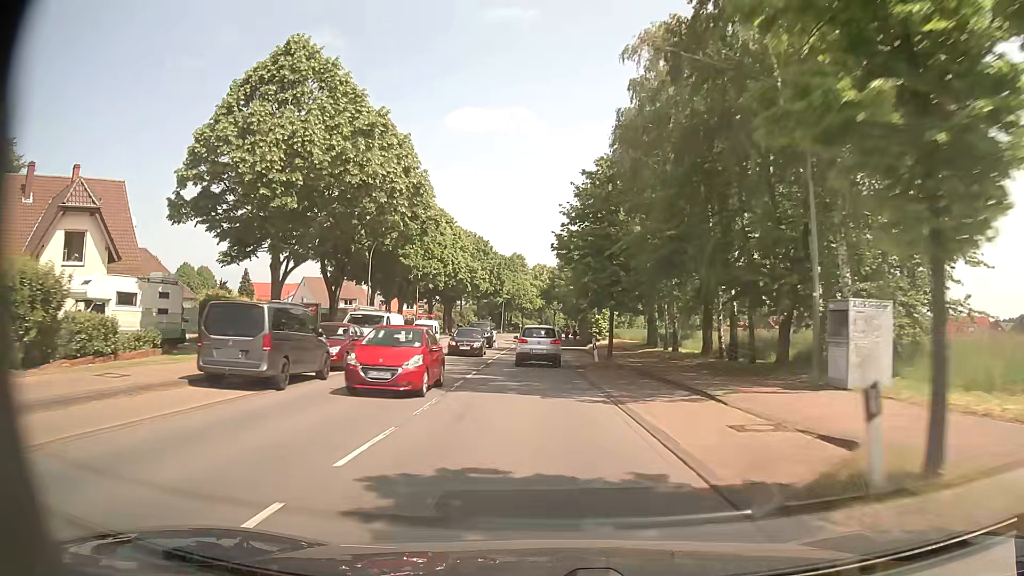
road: primary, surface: asphalt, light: Day
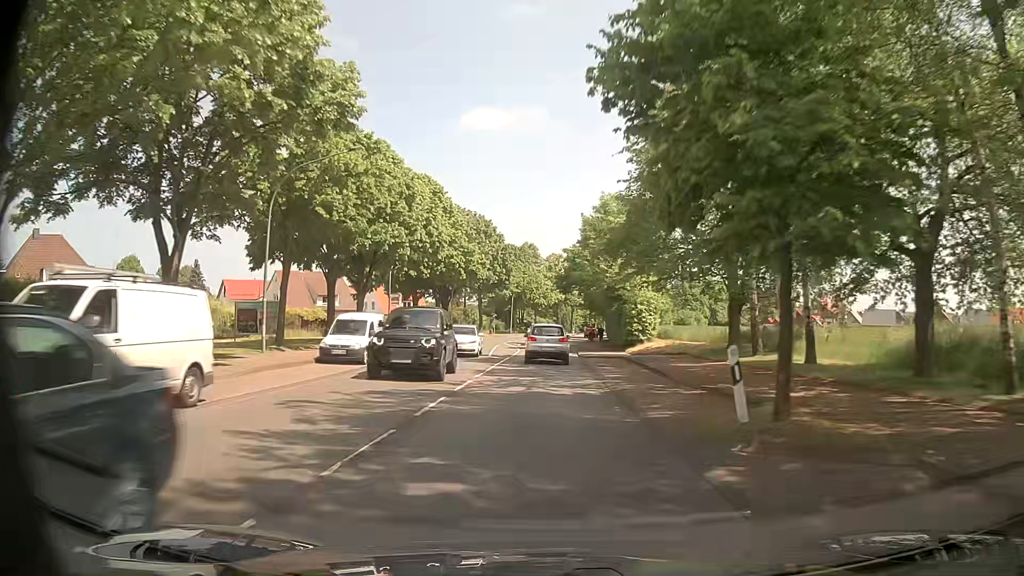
(-0.2, +18.8) m; -2°
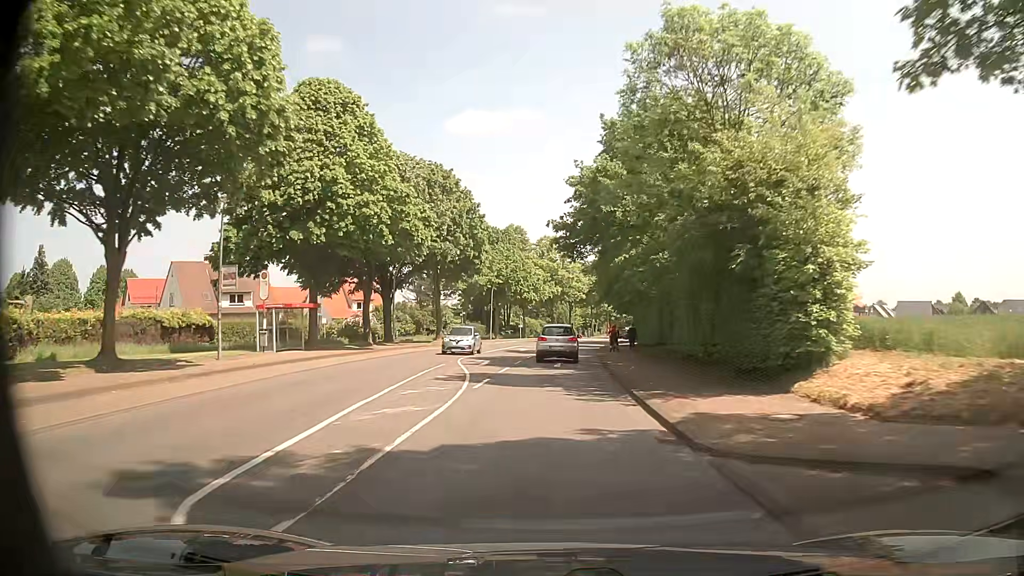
(+0.2, +28.2) m; +2°
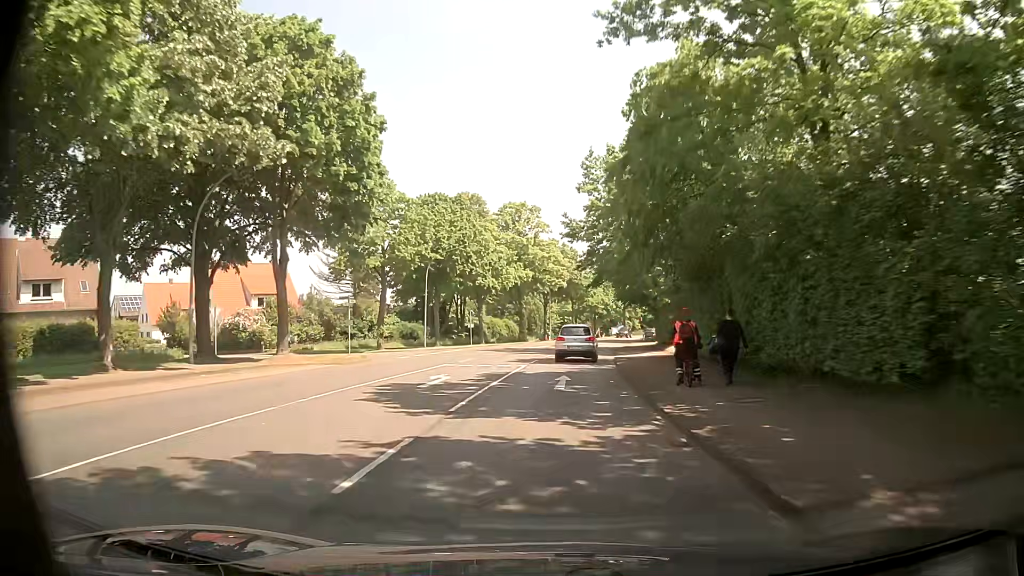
(+0.3, +28.5) m; +2°
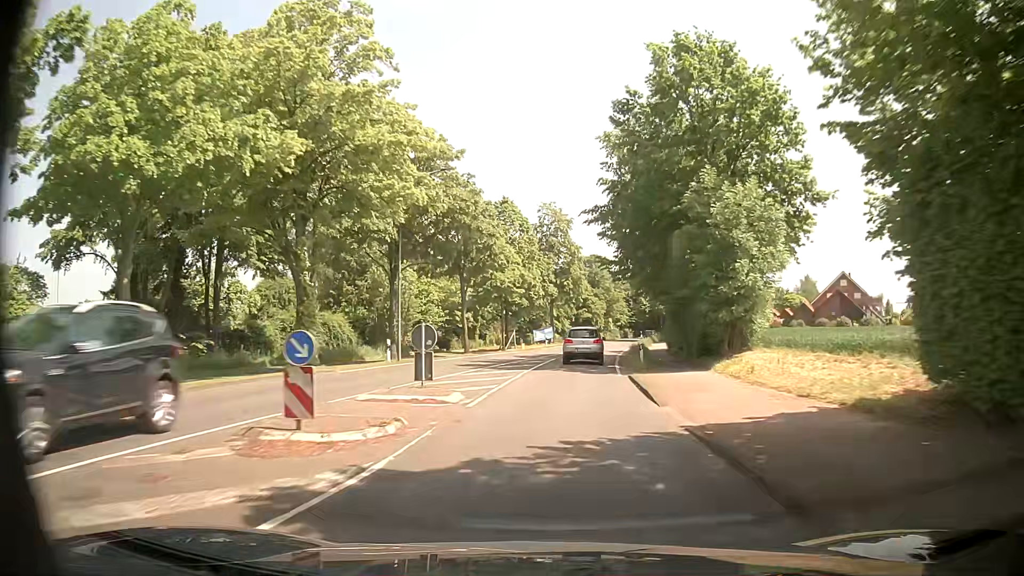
(+3.2, +47.9) m; +8°
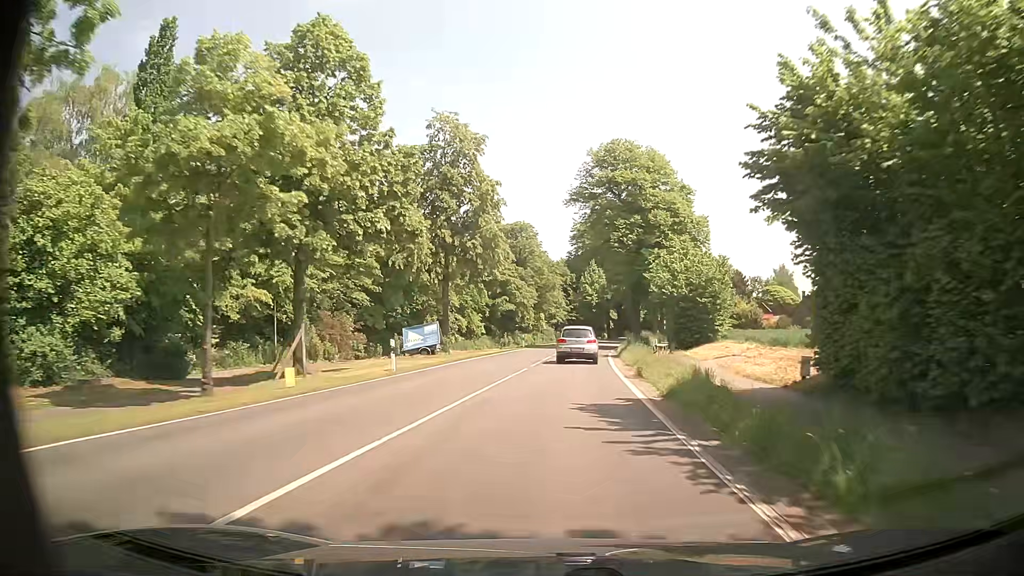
(+2.1, +39.4) m; +6°
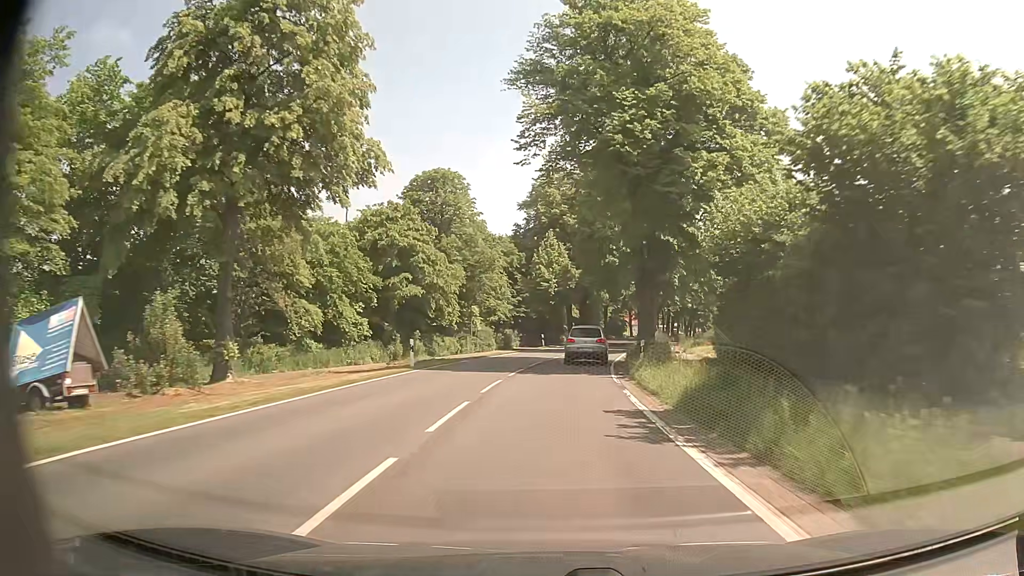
(+1.1, +30.1) m; +5°
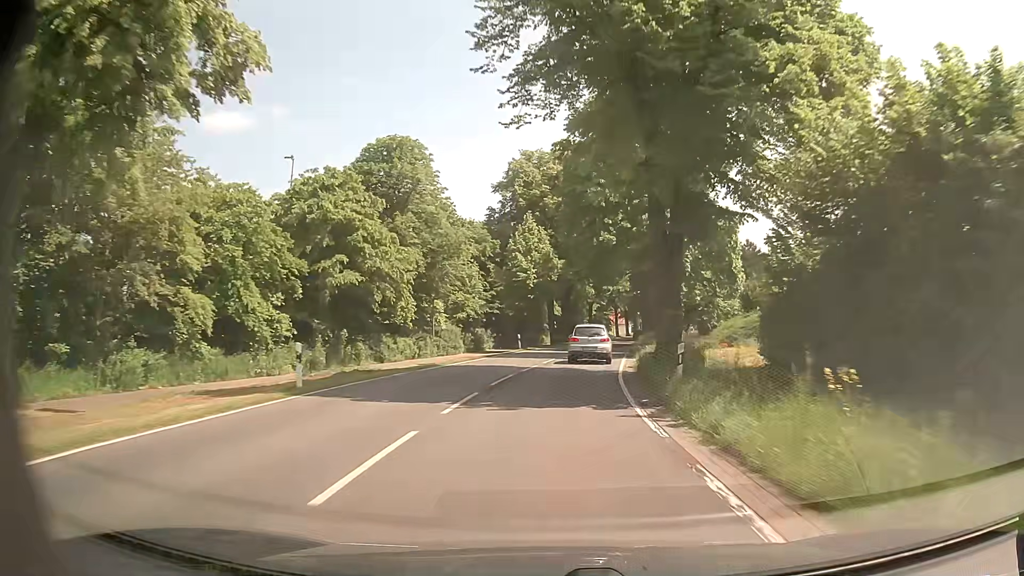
(+0.1, +10.1) m; +1°
(0, +10) (+1, +20) (+2, +30) (+3, +40) (+4, +50) (+6, +60) (+8, +69) (+9, +79) (+11, +89) (+14, +99) m
